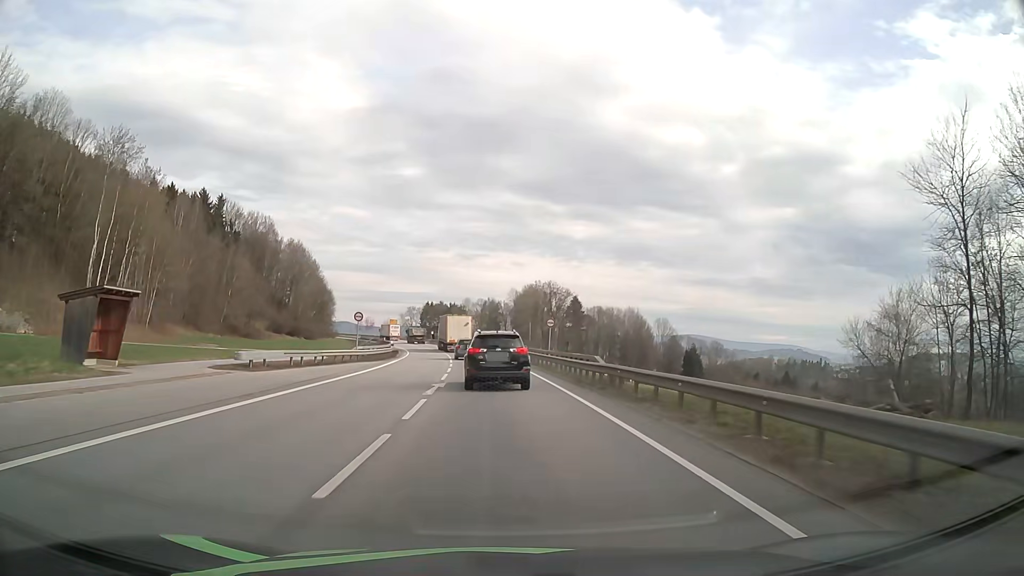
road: primary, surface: asphalt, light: Day
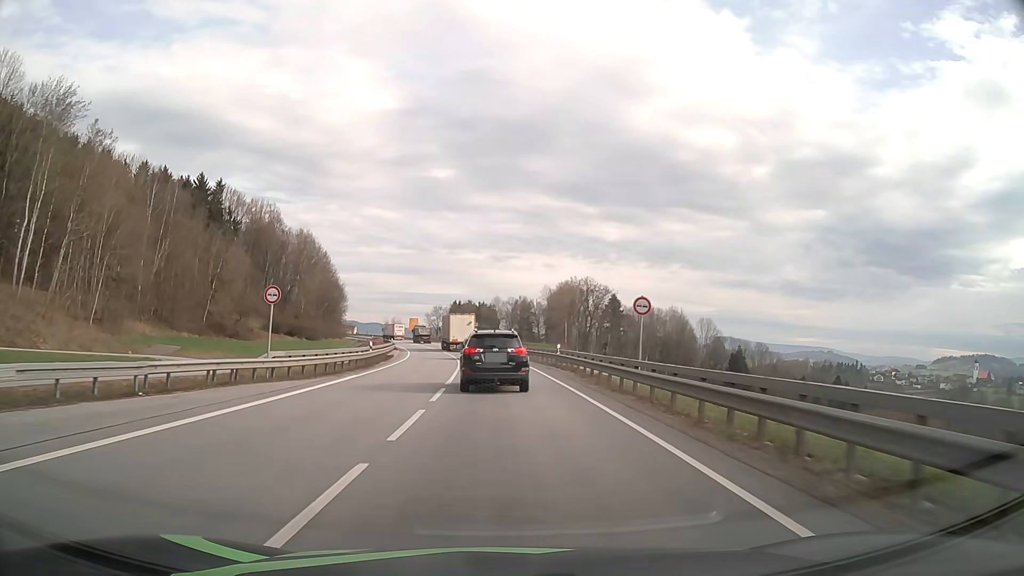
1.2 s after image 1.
(-0.5, +20.7) m; -3°
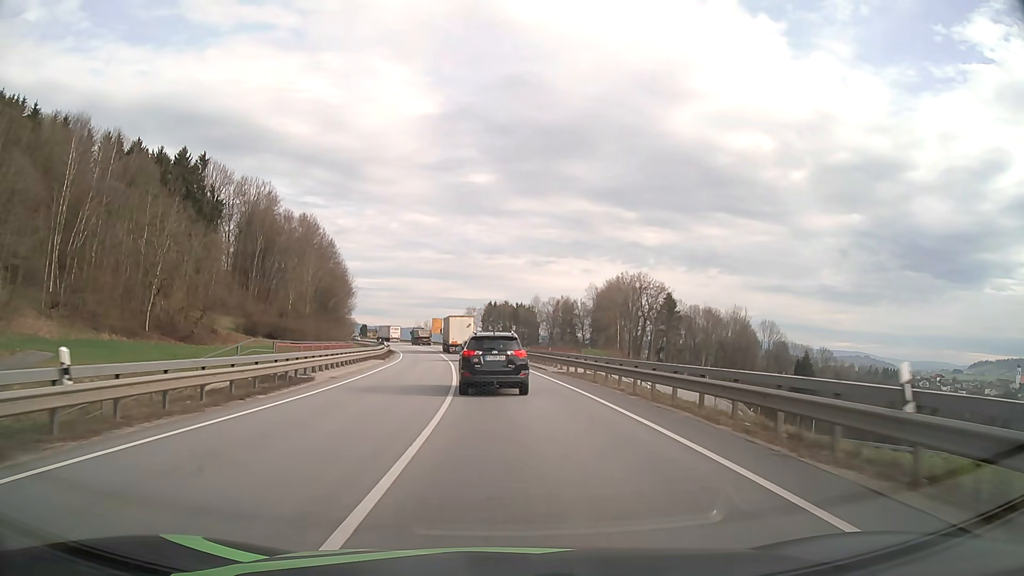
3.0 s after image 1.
(-0.9, +29.9) m; -3°
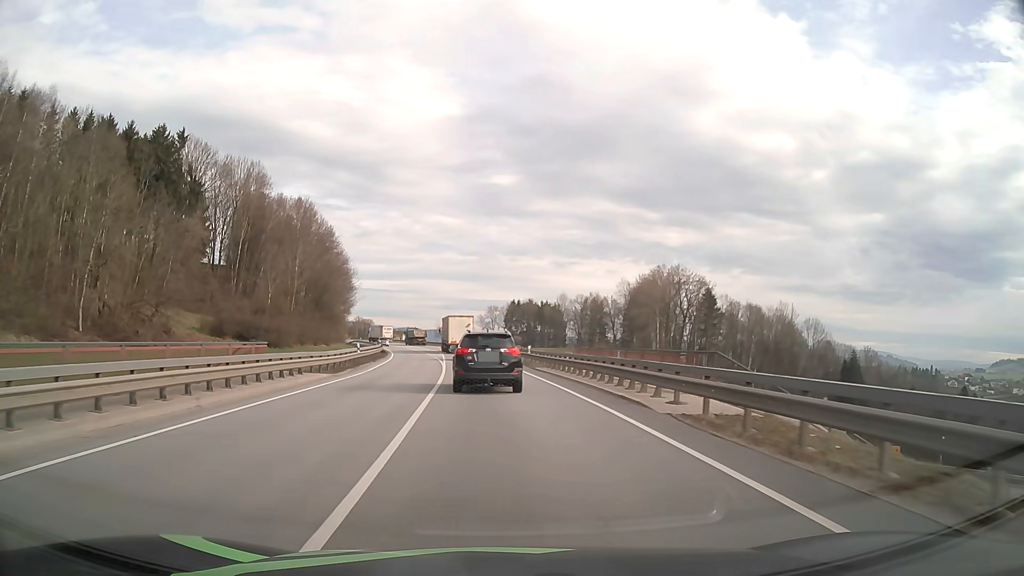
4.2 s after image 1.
(-0.2, +19.6) m; -2°
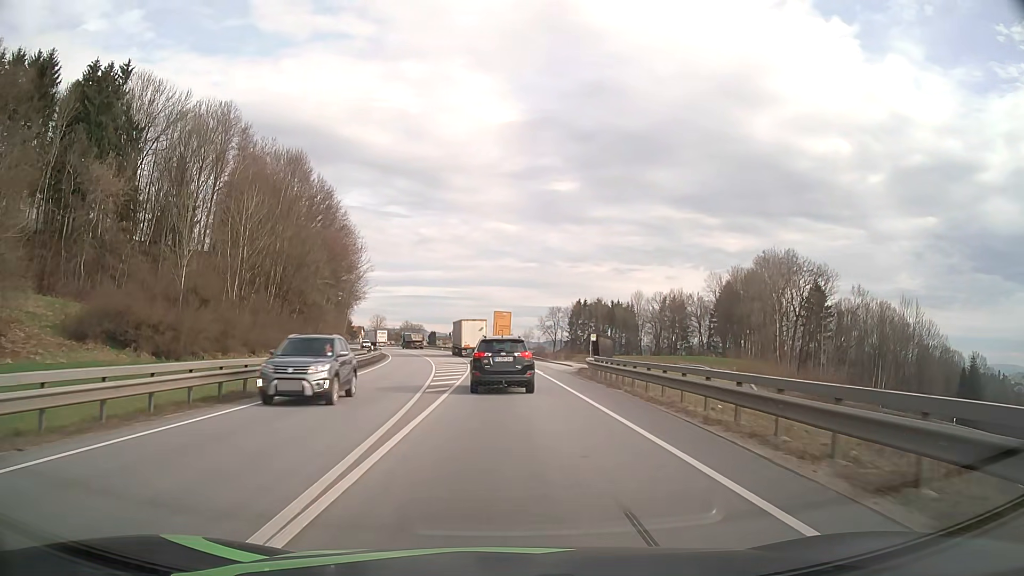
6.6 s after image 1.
(-1.8, +38.8) m; -5°
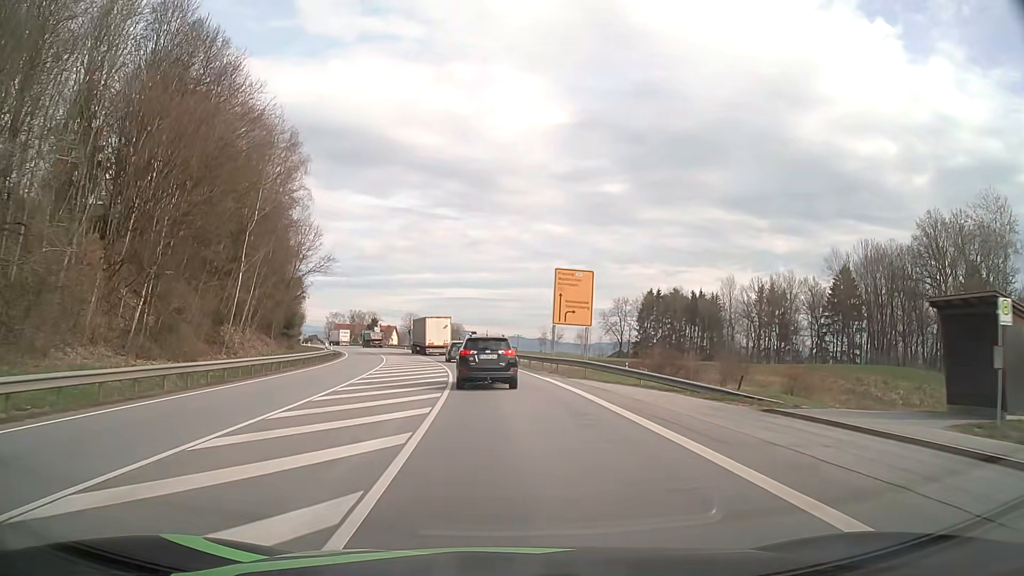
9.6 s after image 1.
(-1.5, +49.3) m; -4°
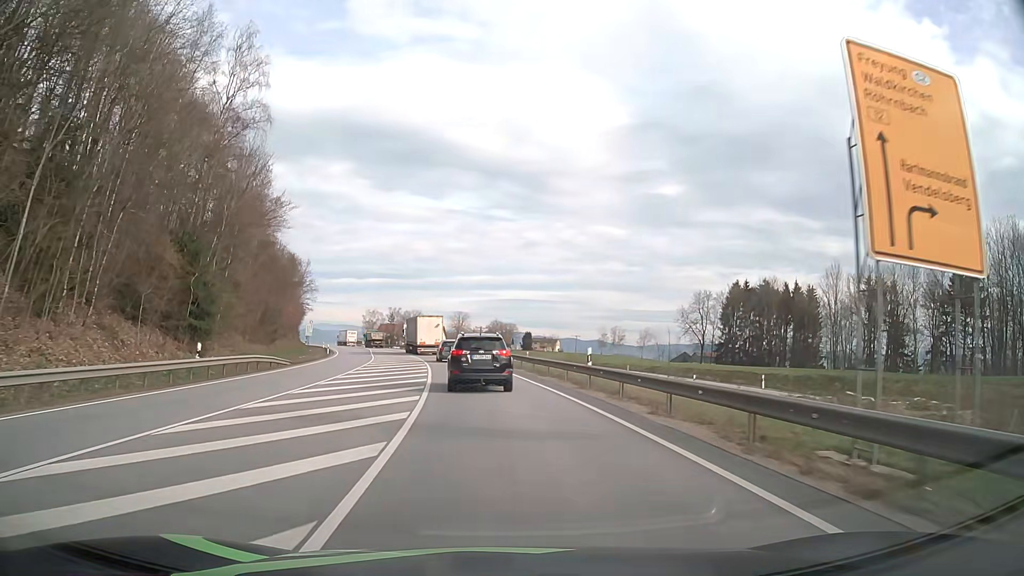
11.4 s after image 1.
(-1.1, +30.3) m; -4°
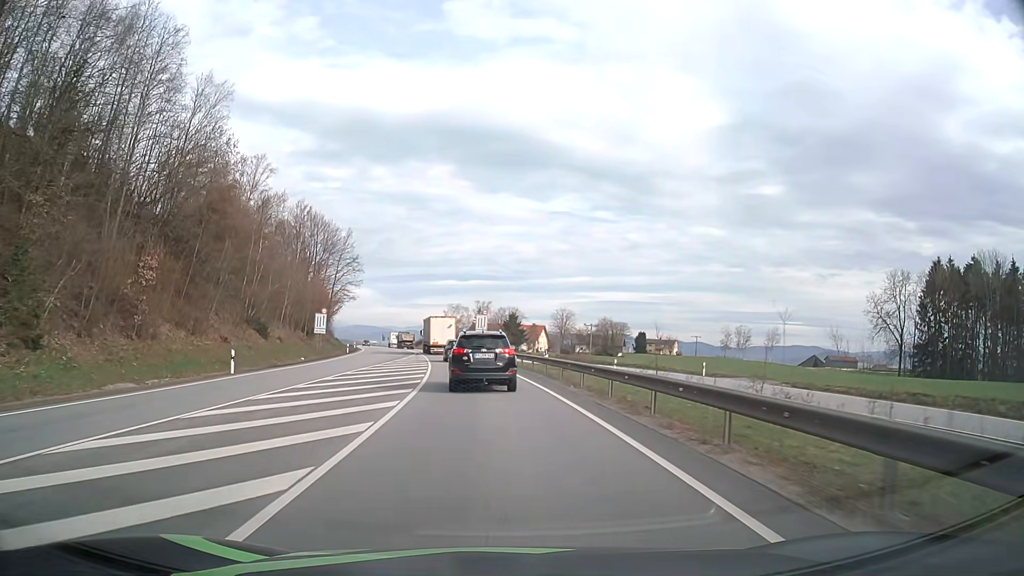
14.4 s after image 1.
(-3.8, +47.6) m; -9°
(0, +10) (-1, +20) (-2, +30) (-3, +40) (-4, +50) (-5, +60) (-7, +70) (-8, +79) (-10, +89) (-12, +99) m
